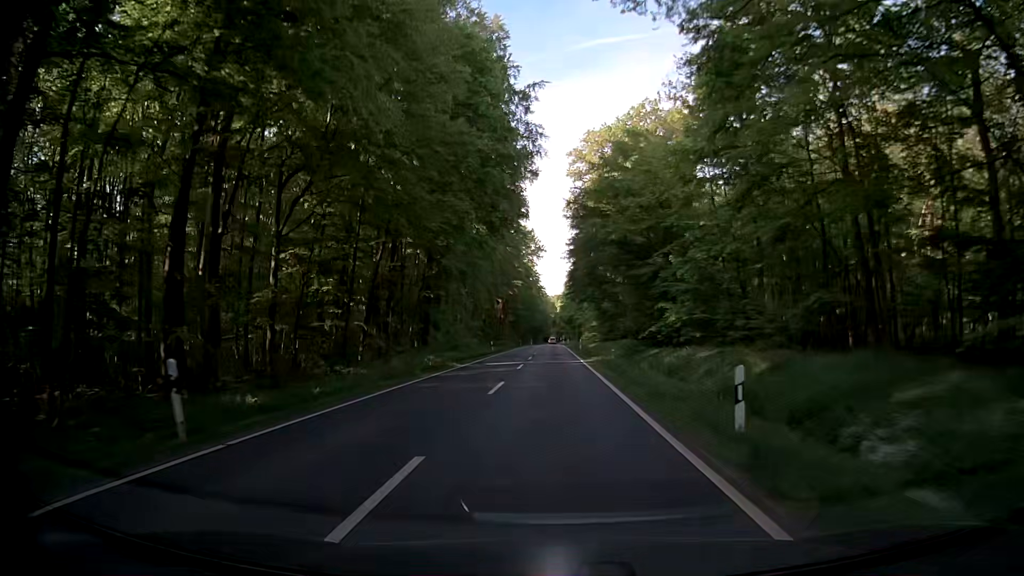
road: secondary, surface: asphalt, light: Day
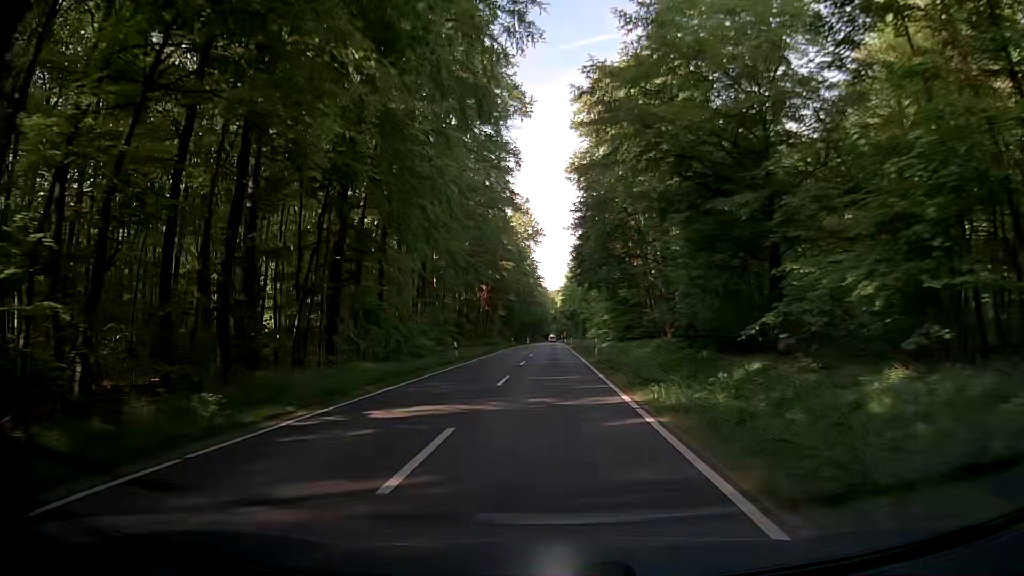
(-0.2, +21.7) m; 0°
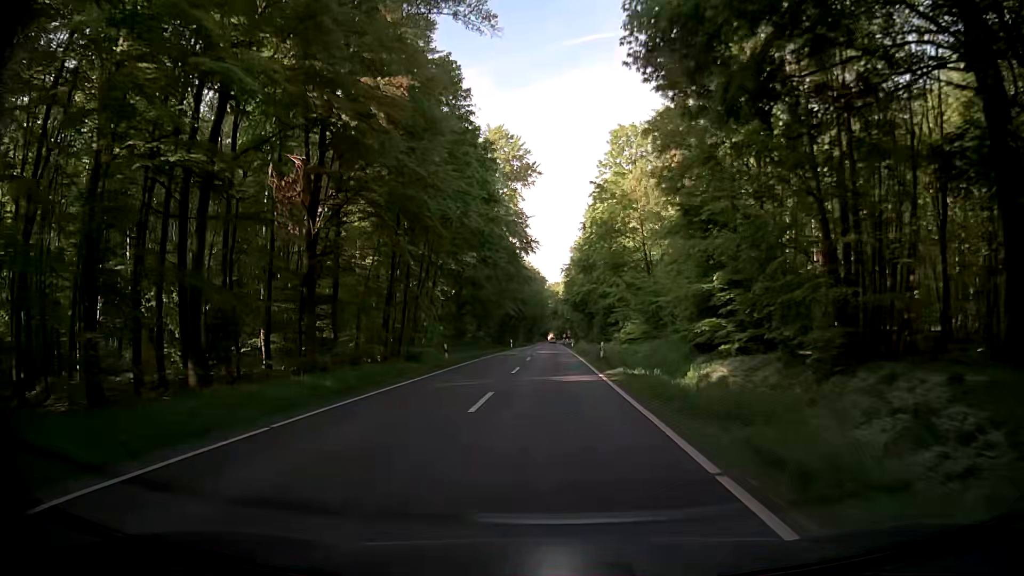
(-0.4, +54.1) m; 0°
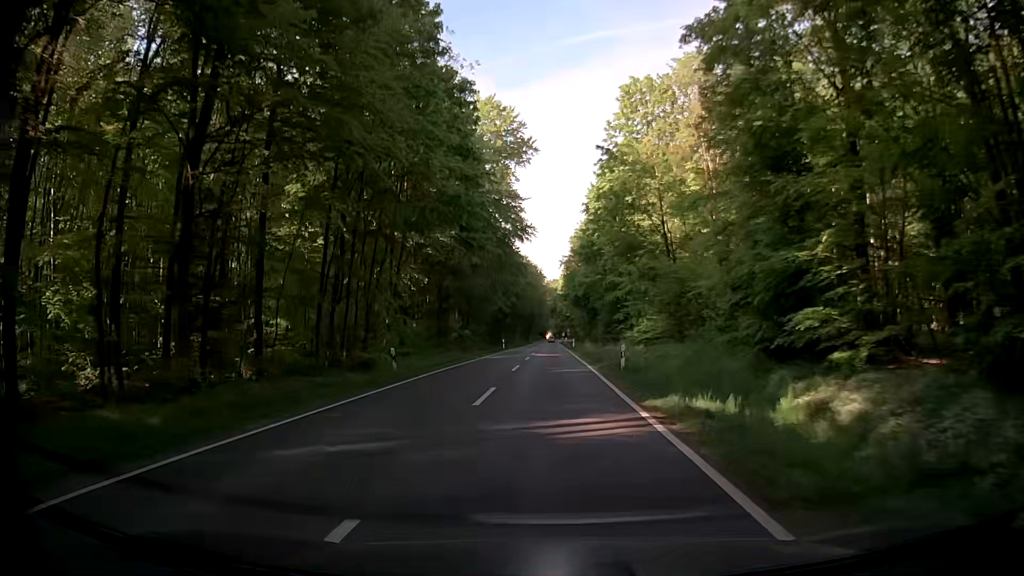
(+0.2, +10.8) m; +1°
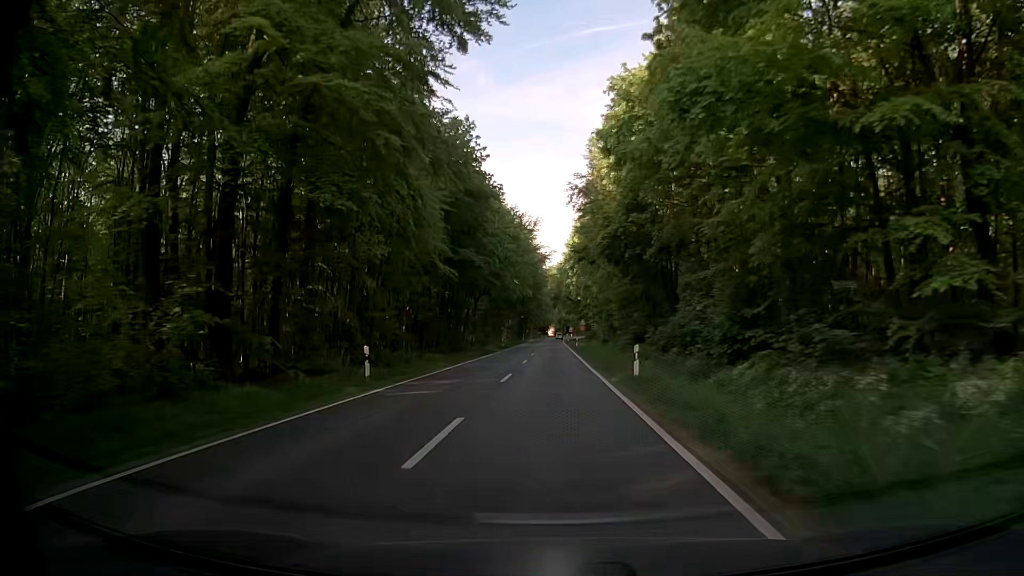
(-0.4, +54.1) m; -1°
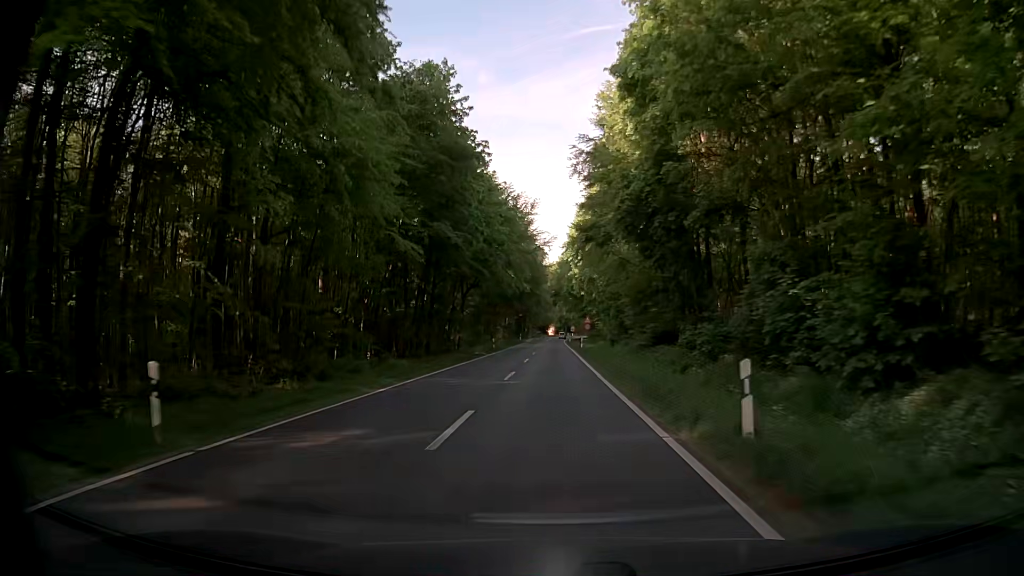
(-0.1, +10.8) m; -2°
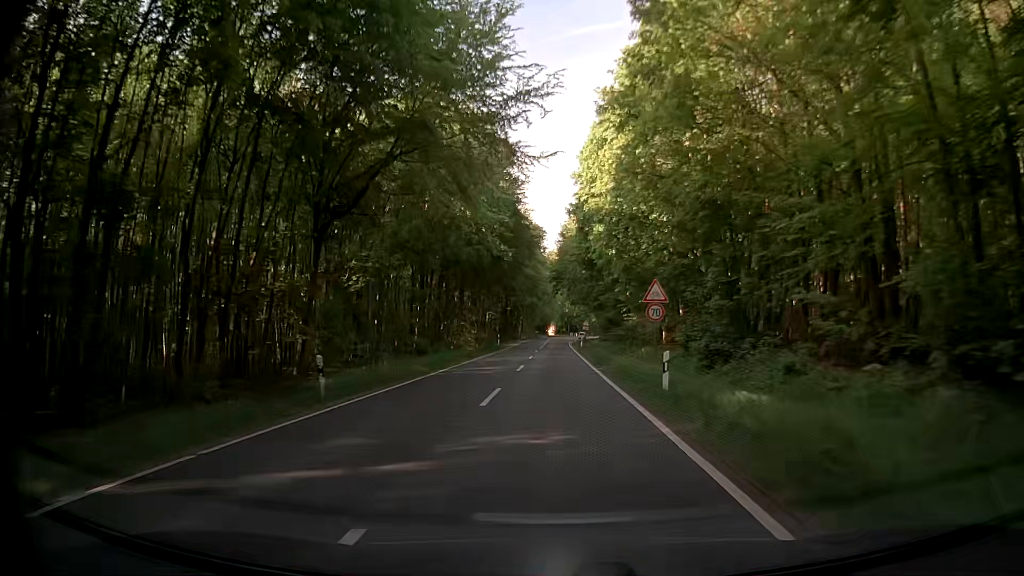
(+1.7, +43.2) m; +2°
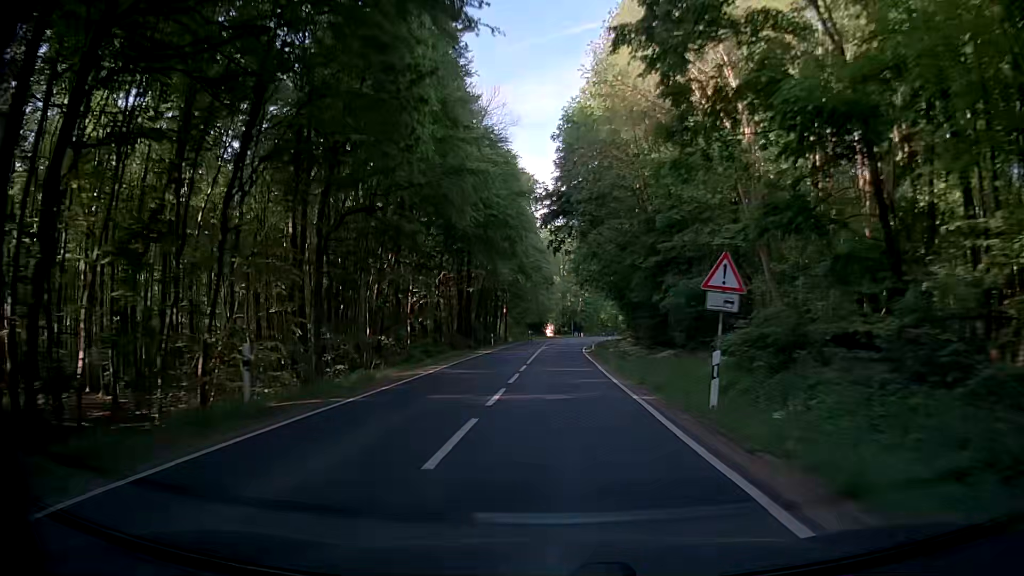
(-0.5, +53.8) m; -1°
(0, +10) (0, +20) (0, +30) (+1, +40) (+1, +50) (+1, +60) (+2, +70) (+2, +80) (+3, +90) (+4, +100) m
